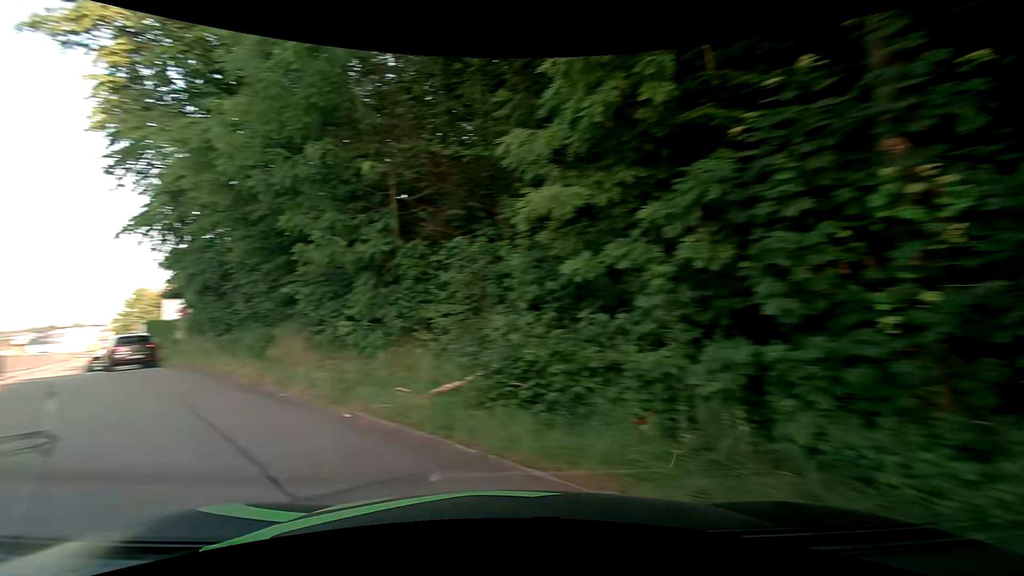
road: residential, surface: asphalt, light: Day
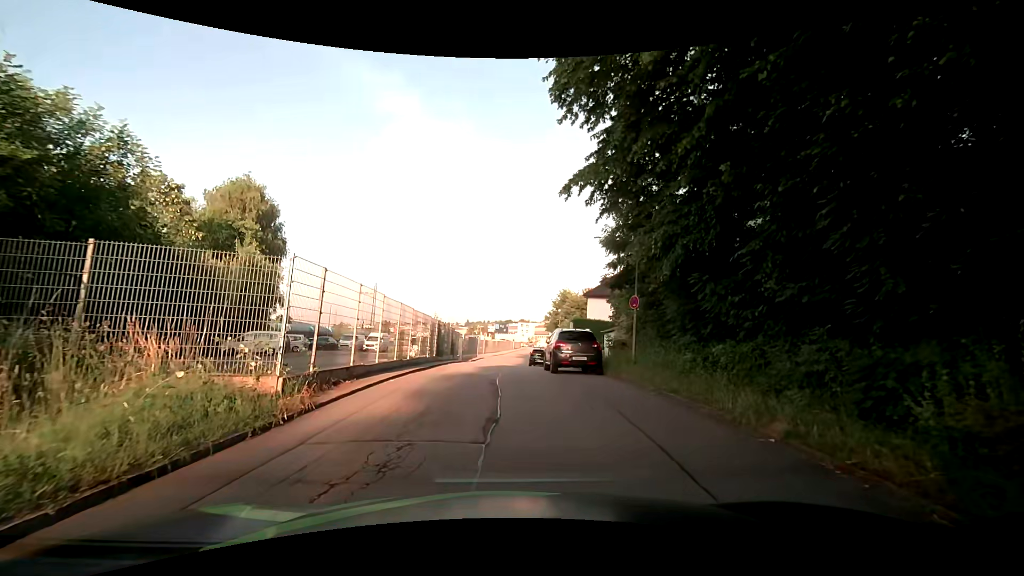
(-5.5, +8.8) m; -40°
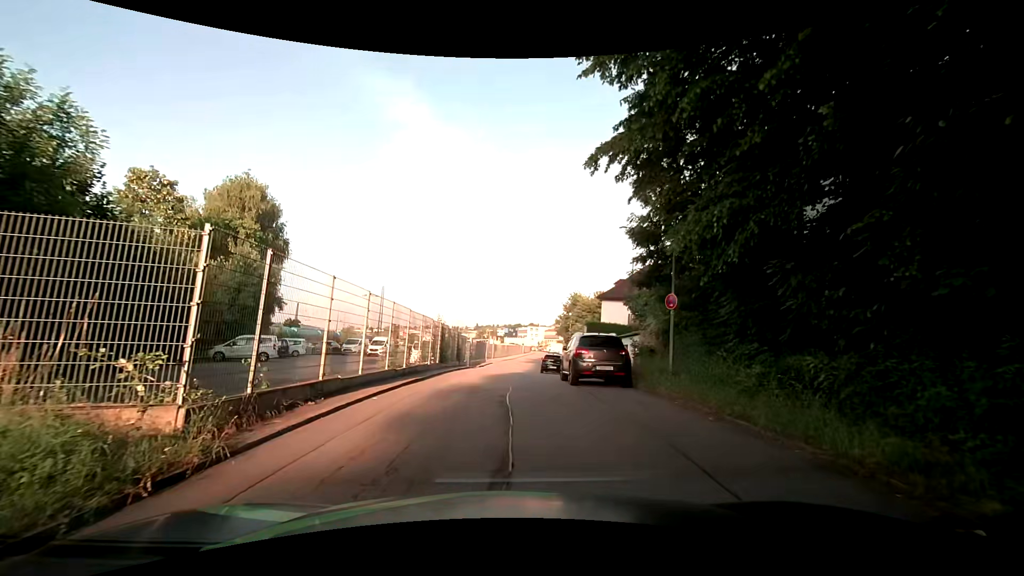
(-0.1, +2.7) m; -2°
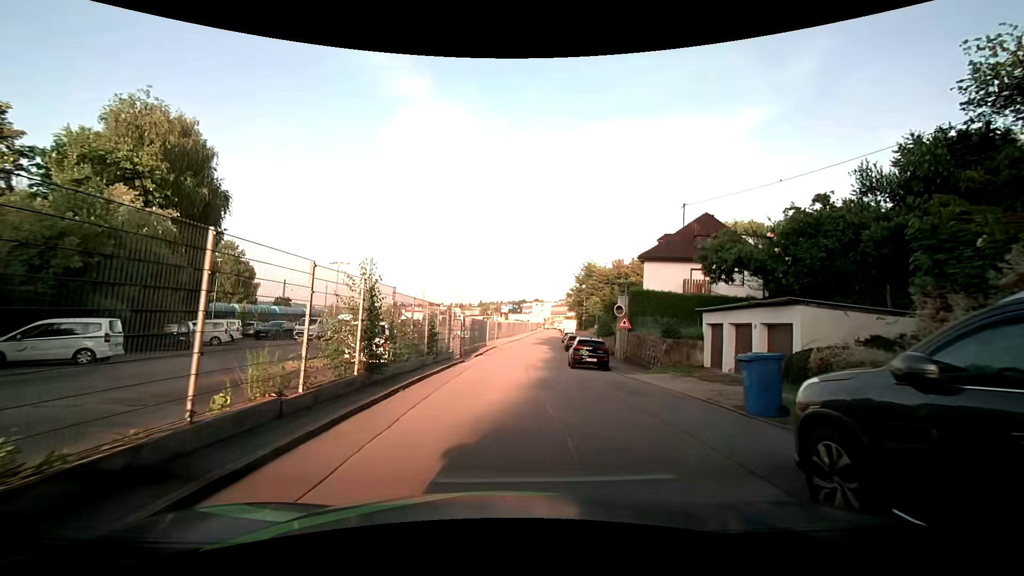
(-0.4, +14.5) m; 0°
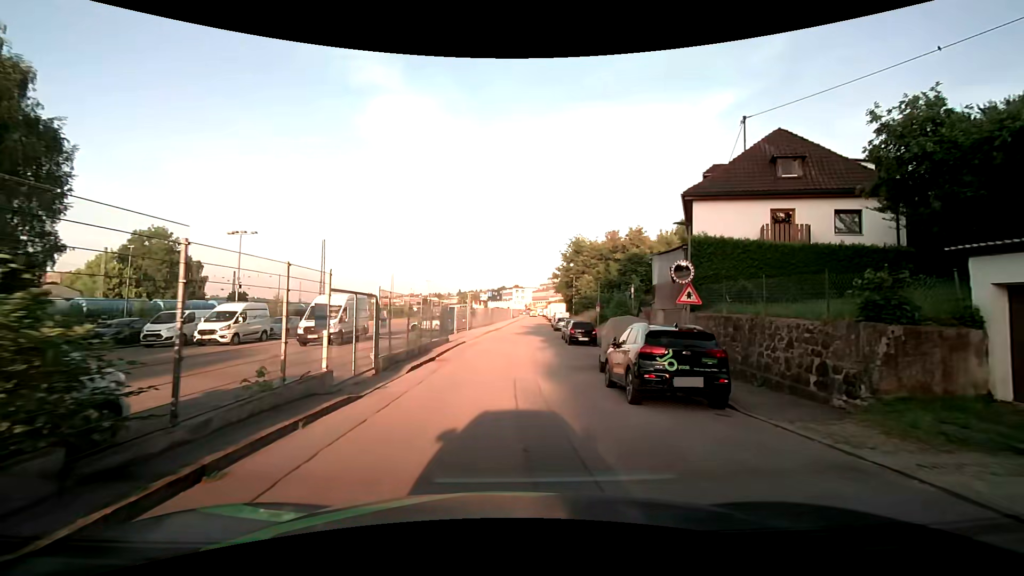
(0.0, +14.9) m; +1°
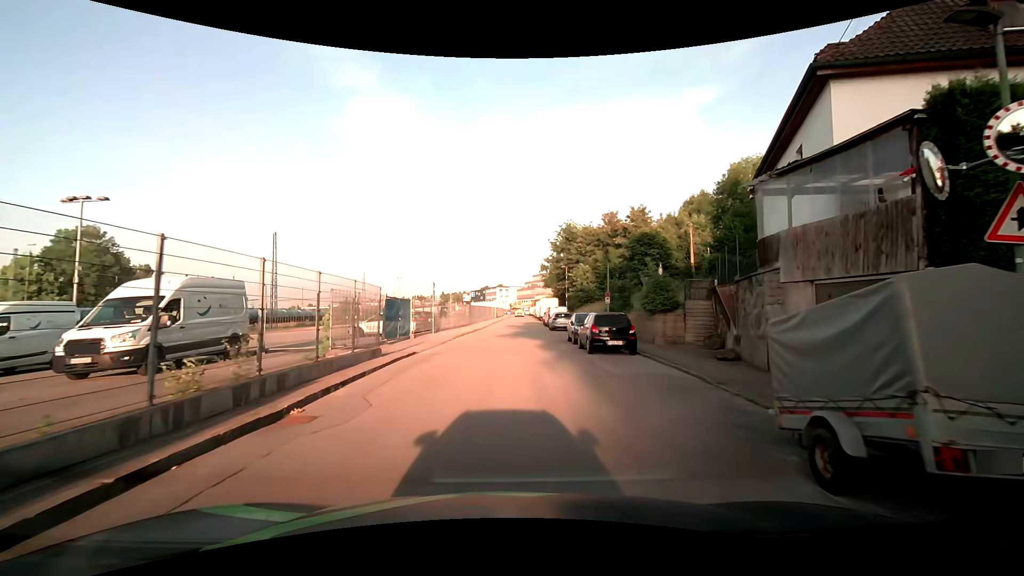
(+0.2, +12.2) m; +2°
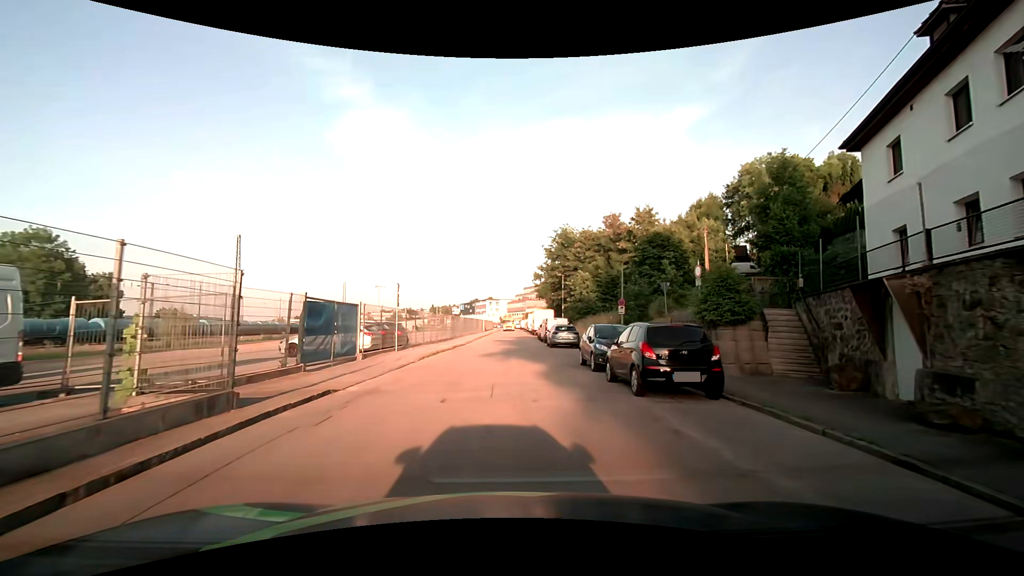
(0.0, +7.7) m; +1°
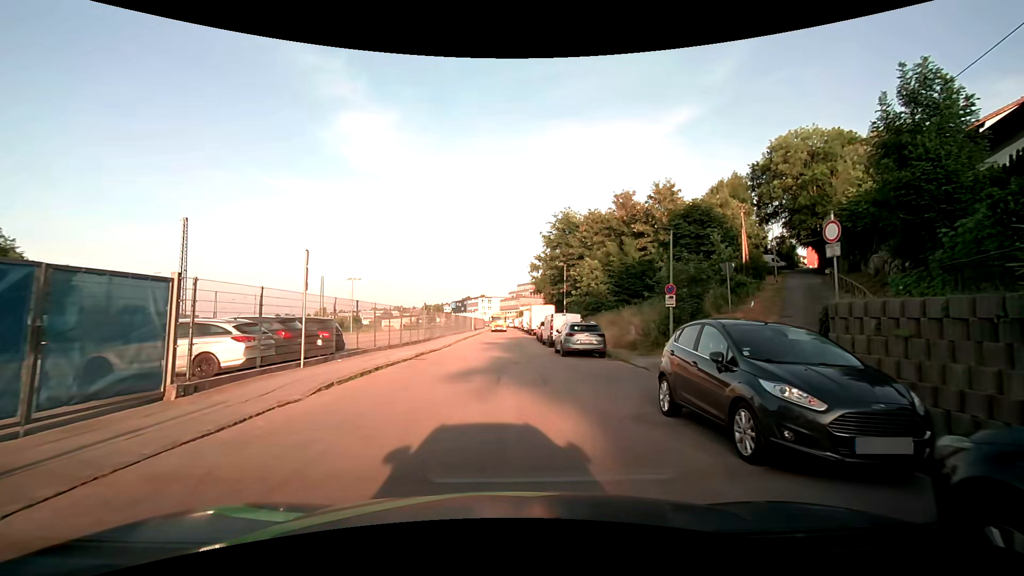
(+0.1, +10.1) m; +1°
(0, +10) (0, +20) (0, +30) (0, +40) (0, +50) (0, +60) (0, +70) (0, +80) (0, +90) (0, +100) m
